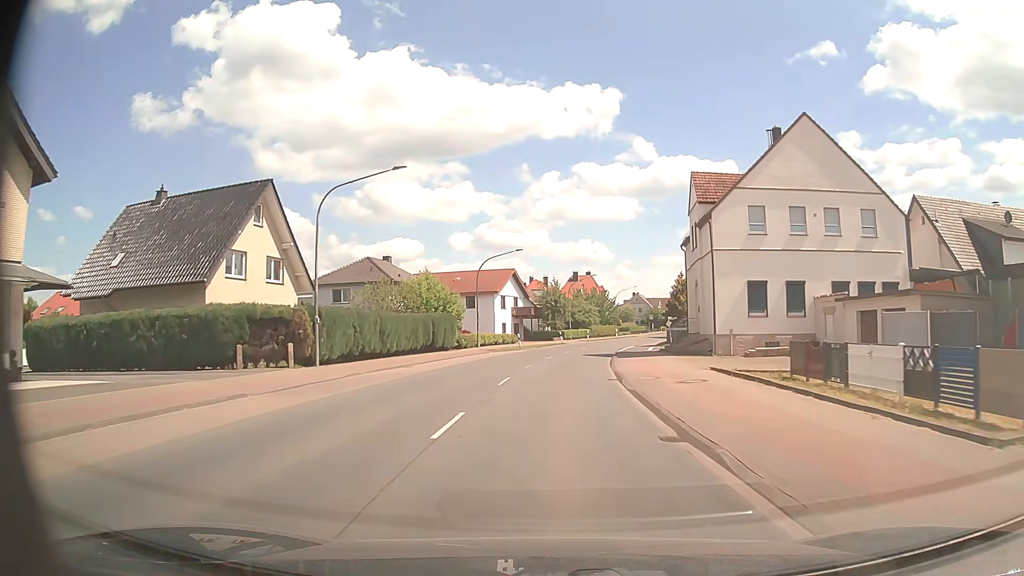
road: primary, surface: asphalt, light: Day
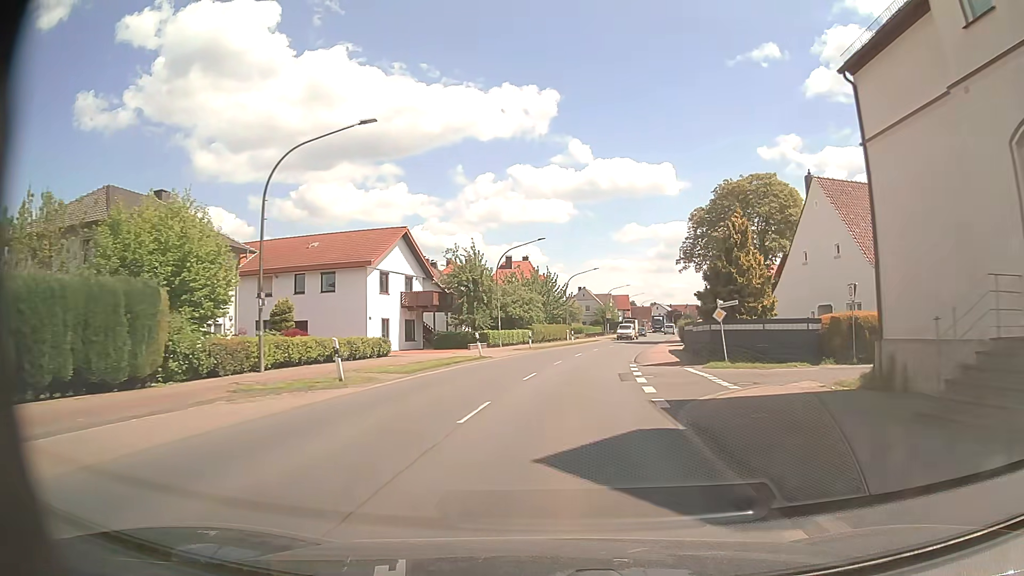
(+1.3, +33.6) m; +5°
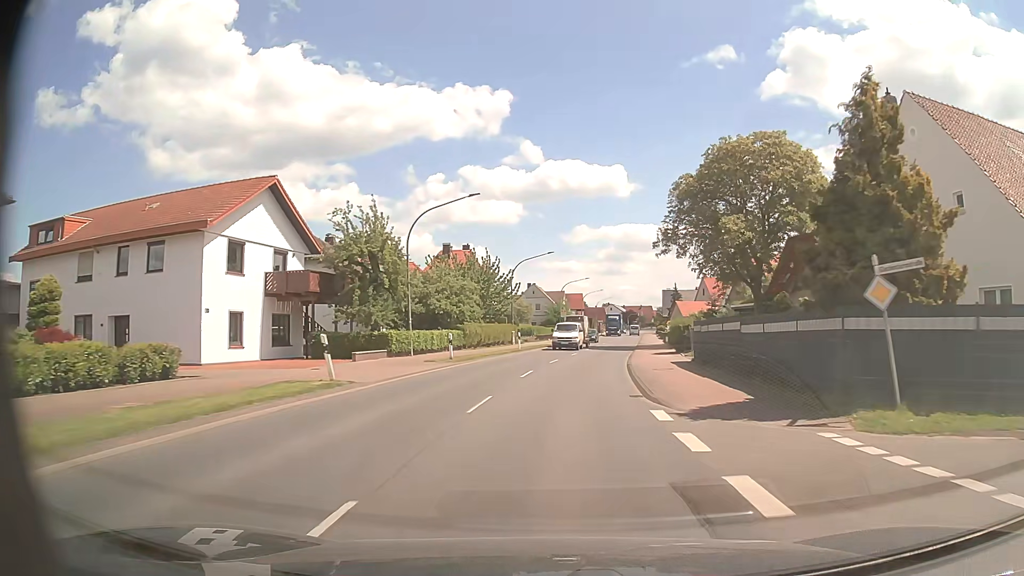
(+0.8, +16.5) m; +5°
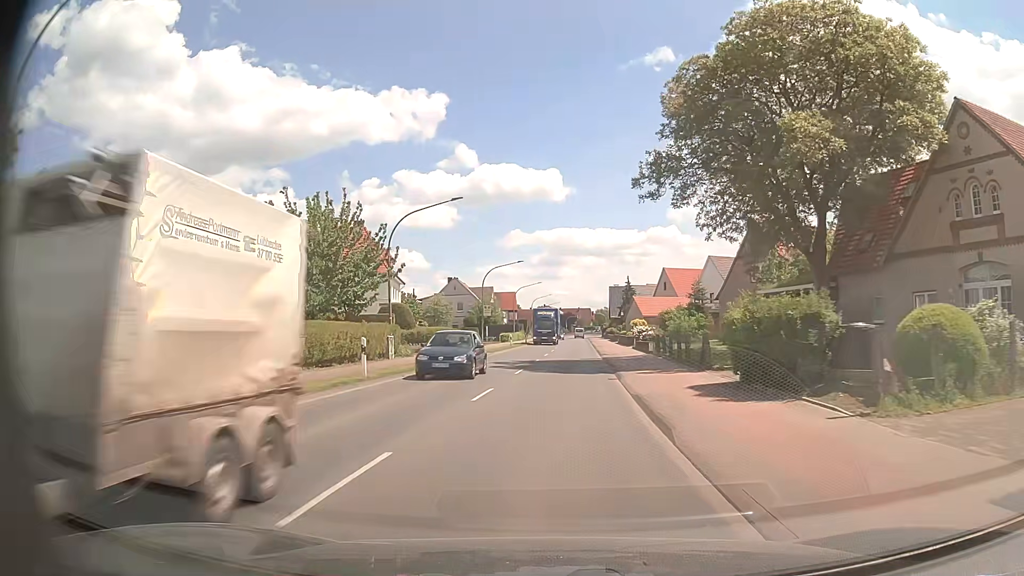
(+1.5, +24.7) m; +6°
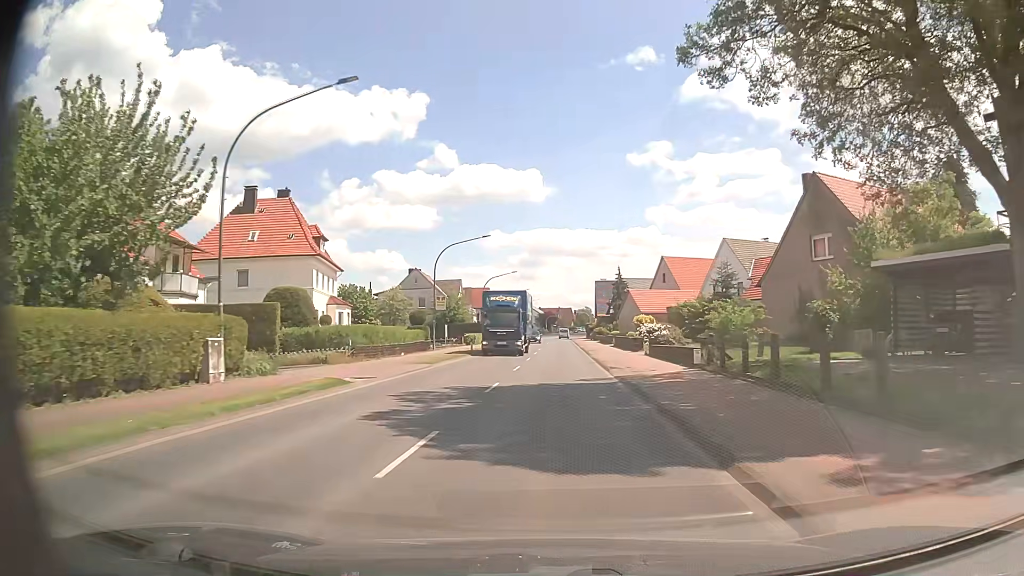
(+0.2, +16.5) m; +2°
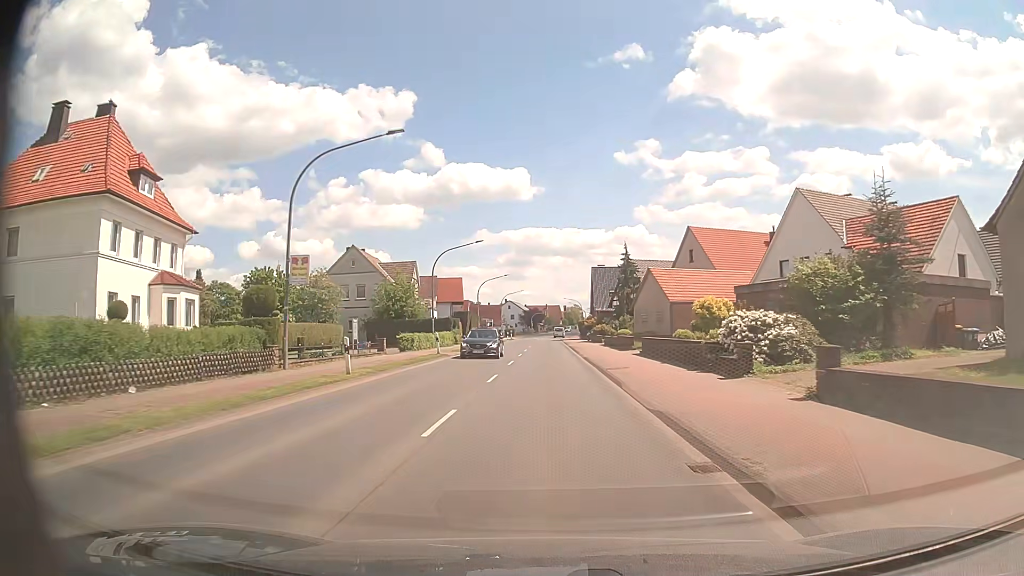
(+0.4, +24.5) m; +1°
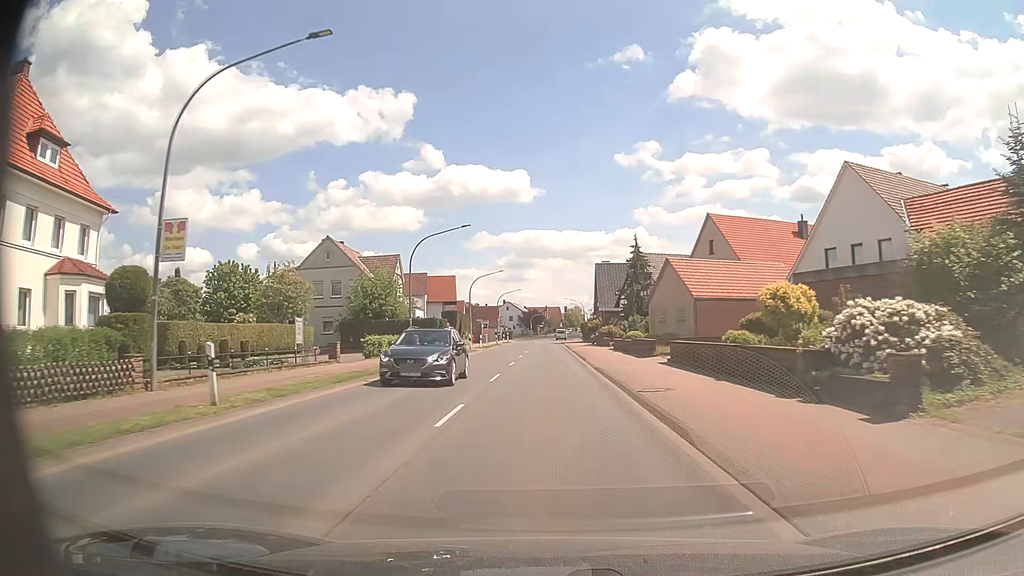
(0.0, +8.1) m; 0°
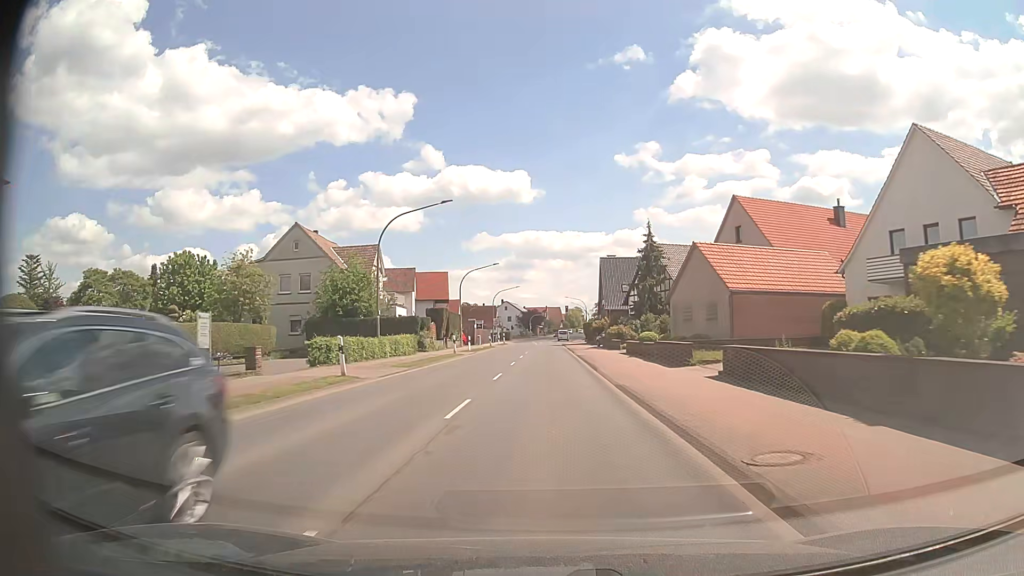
(0.0, +8.1) m; 0°
(0, +10) (0, +20) (0, +30) (0, +40) (0, +50) (0, +60) (0, +70) (0, +80) (0, +90) (0, +100) m
